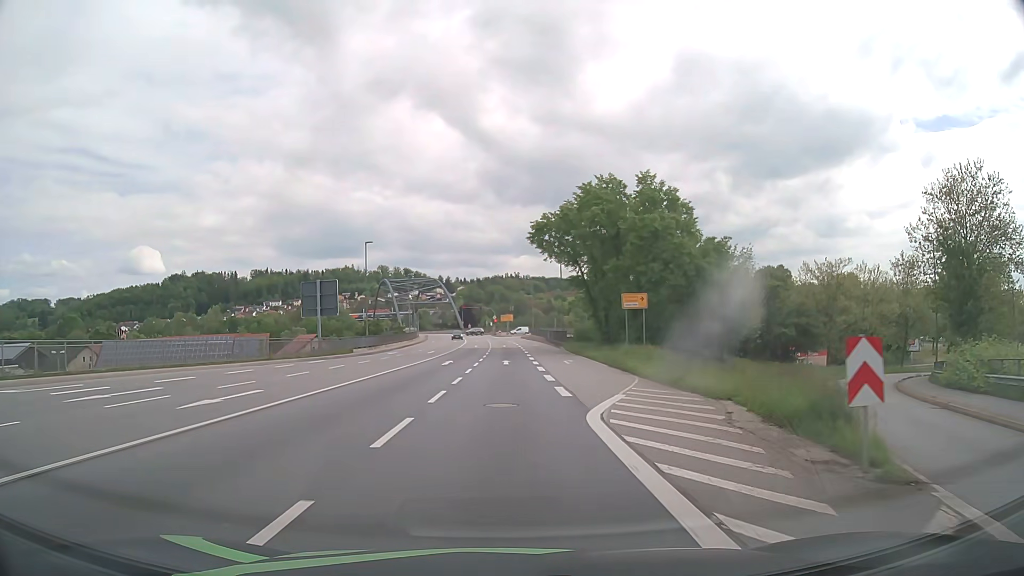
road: primary_link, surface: asphalt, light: Day
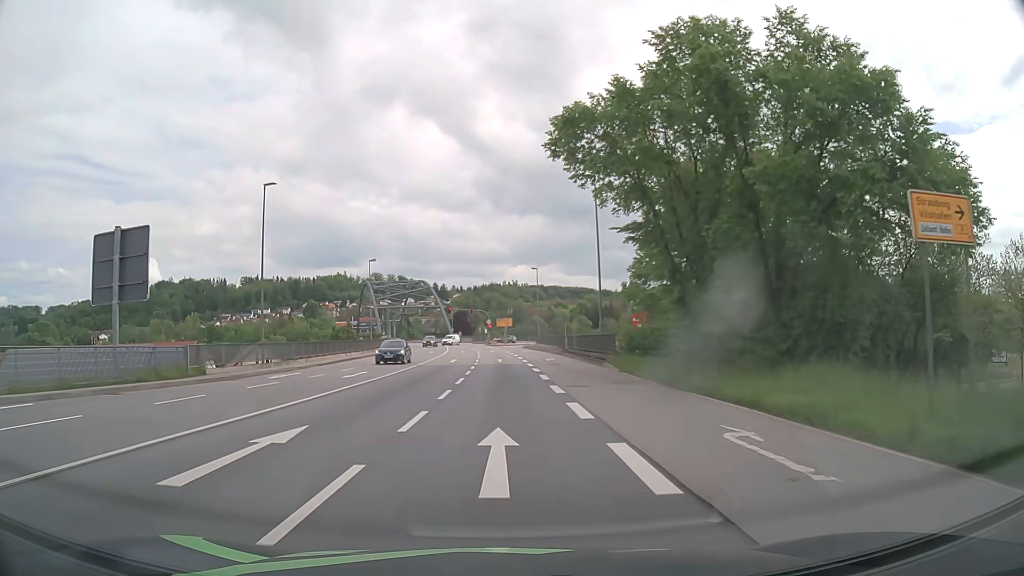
(+0.1, +28.0) m; 0°
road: primary
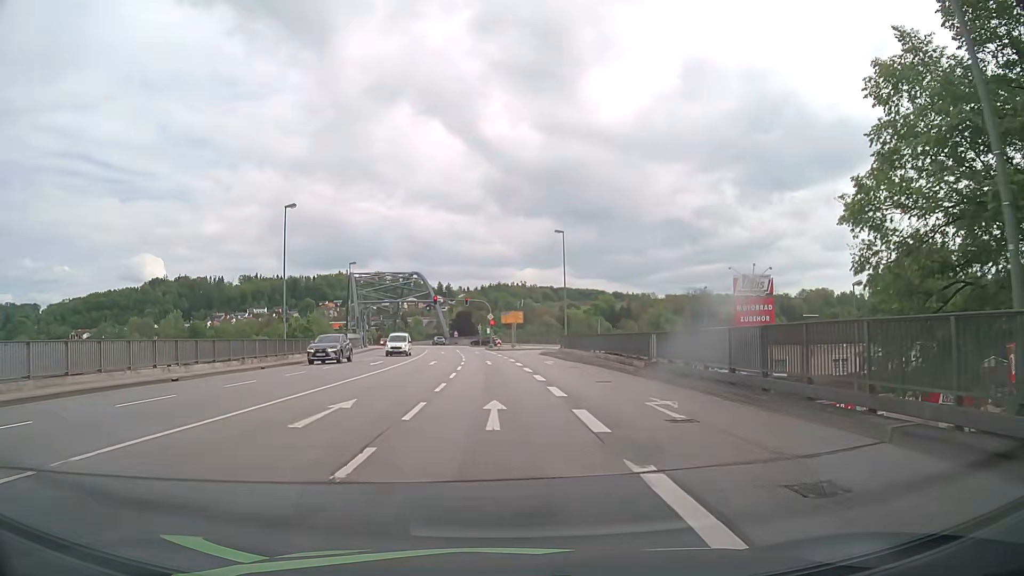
(-0.1, +31.7) m; 0°
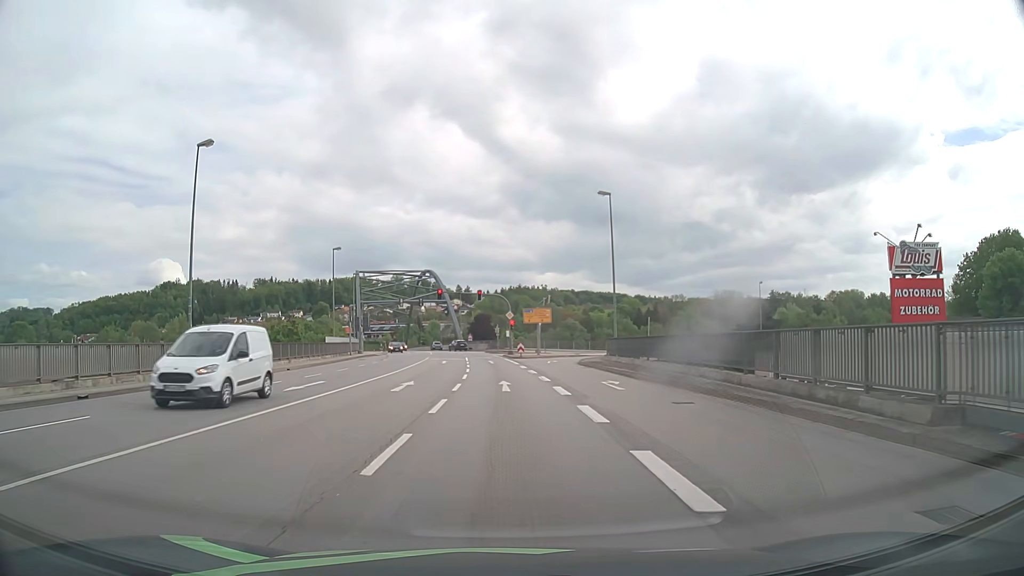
(-0.3, +16.4) m; -2°
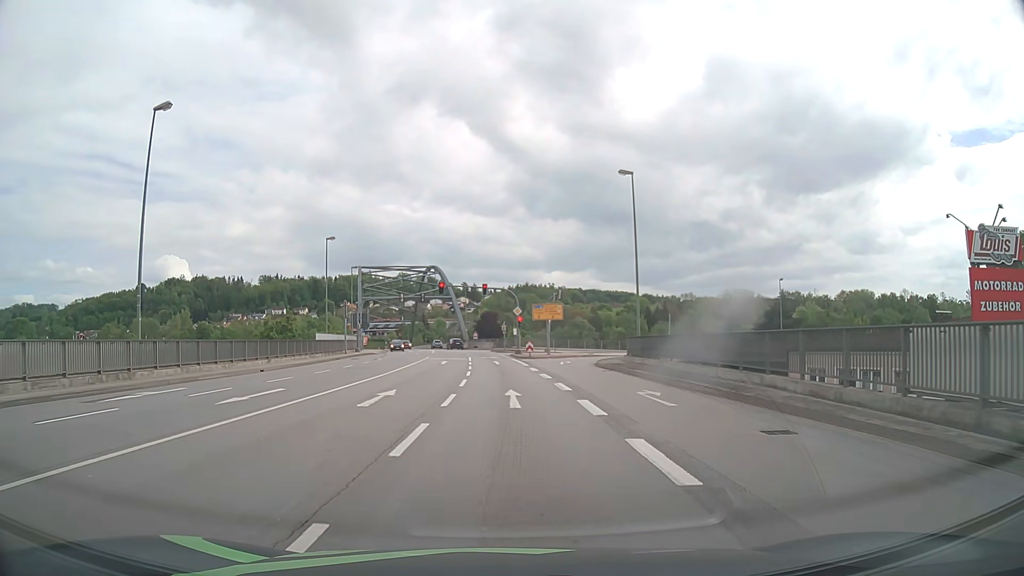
(0.0, +5.0) m; -1°
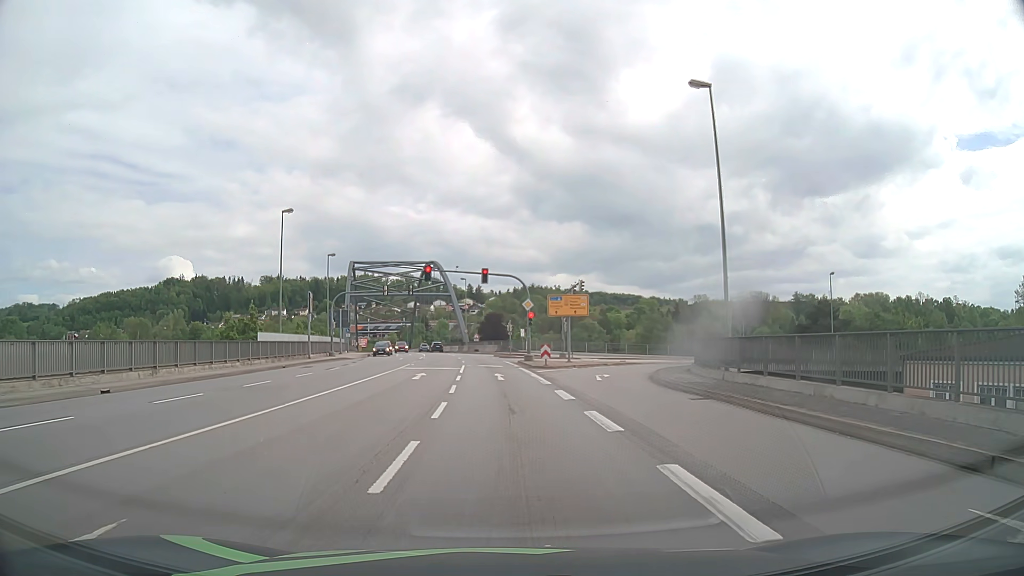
(-0.1, +13.6) m; 0°
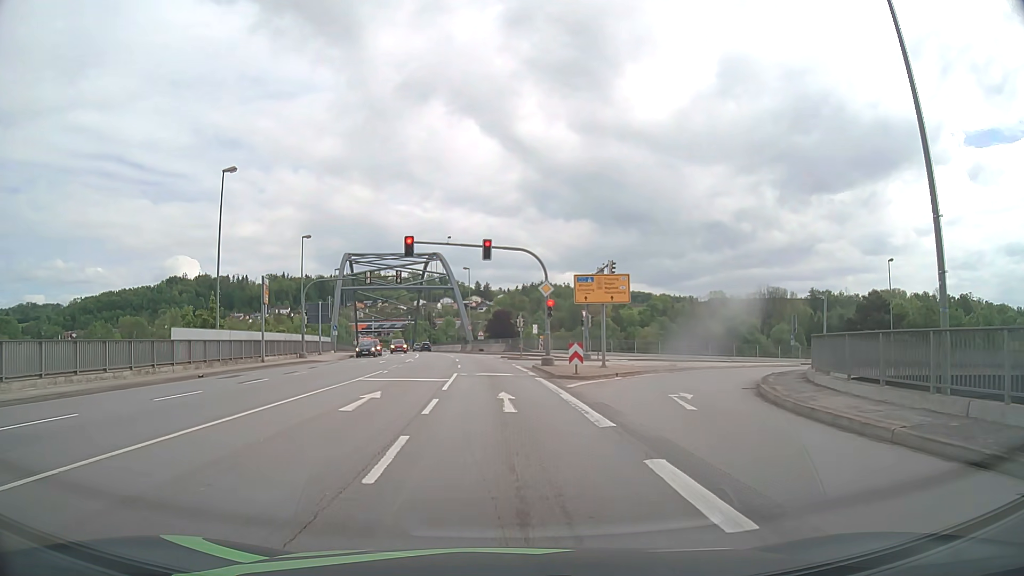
(0.0, +11.5) m; -1°
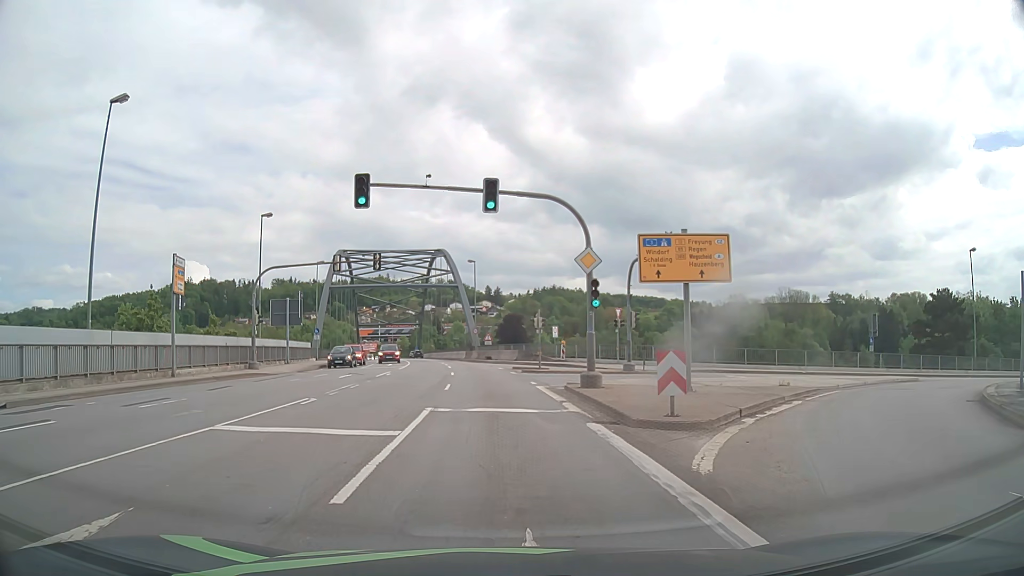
(-0.1, +12.6) m; -1°
(0, +10) (0, +20) (-1, +30) (-1, +40) (-2, +50) (-4, +60) (-6, +70) (-7, +79) (-9, +89) (-11, +99) m
